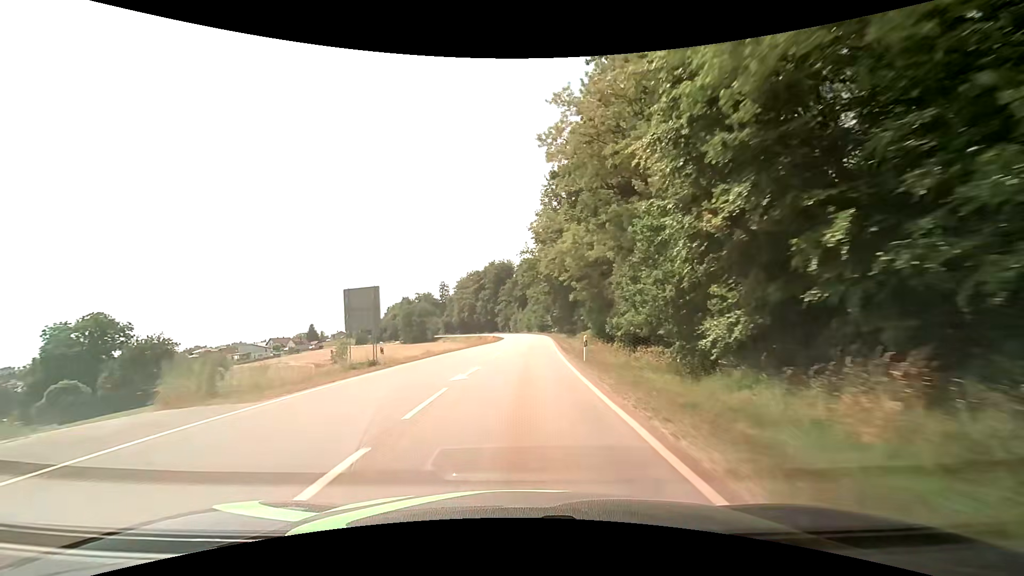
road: secondary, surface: asphalt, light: Day
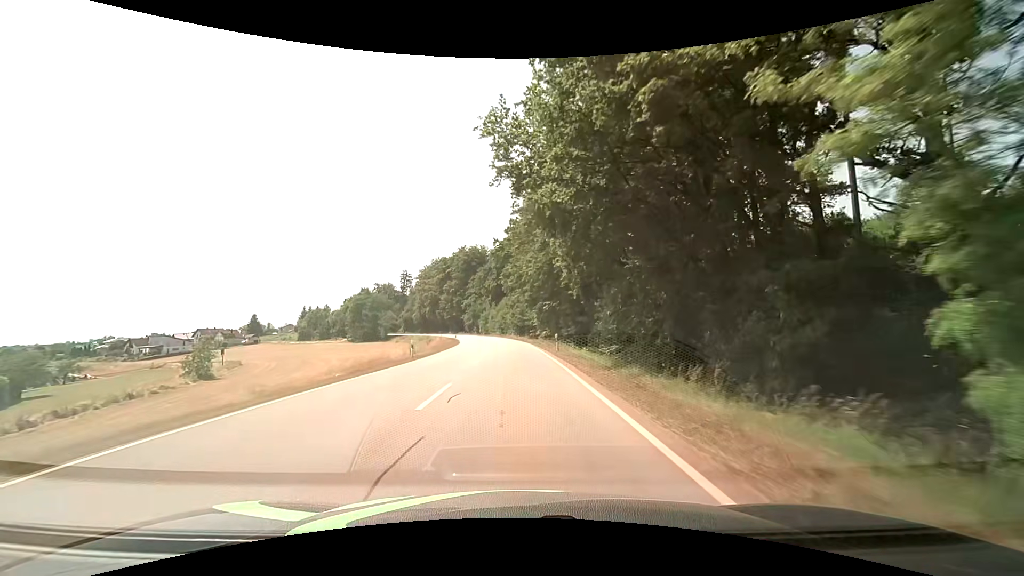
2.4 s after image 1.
(+0.9, +40.8) m; +3°
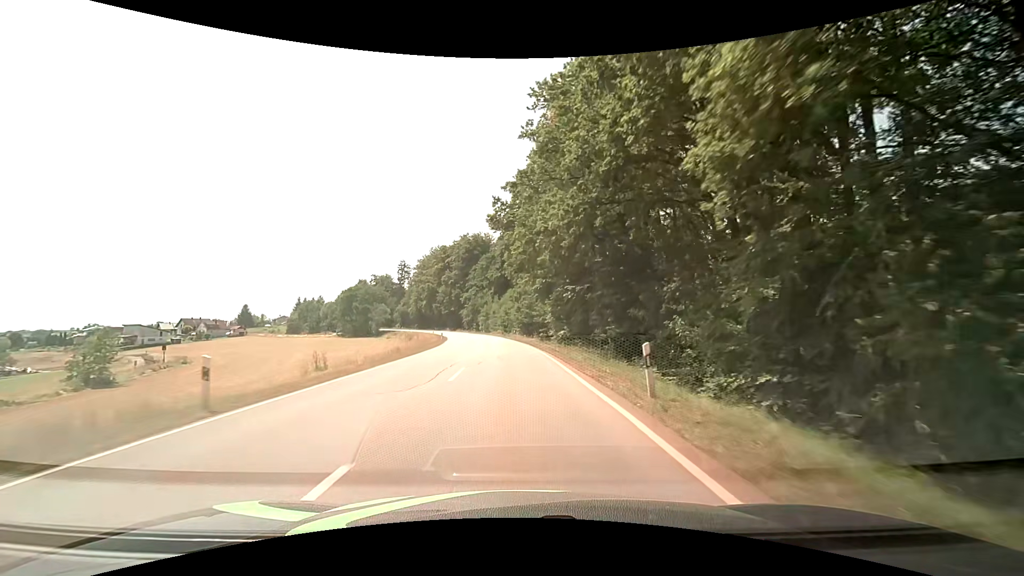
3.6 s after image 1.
(-0.1, +19.5) m; -1°
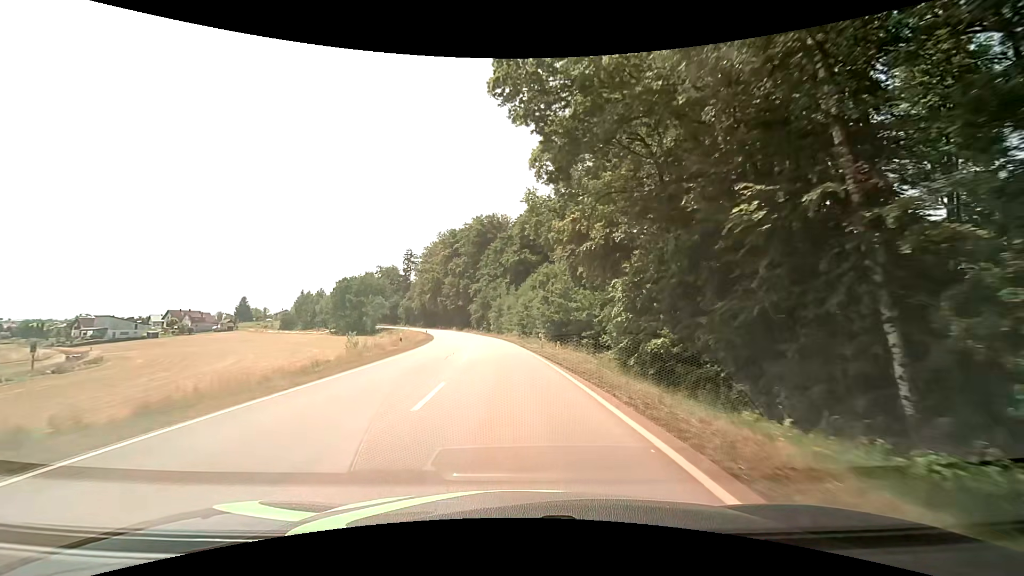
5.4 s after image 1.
(-0.4, +28.5) m; -1°
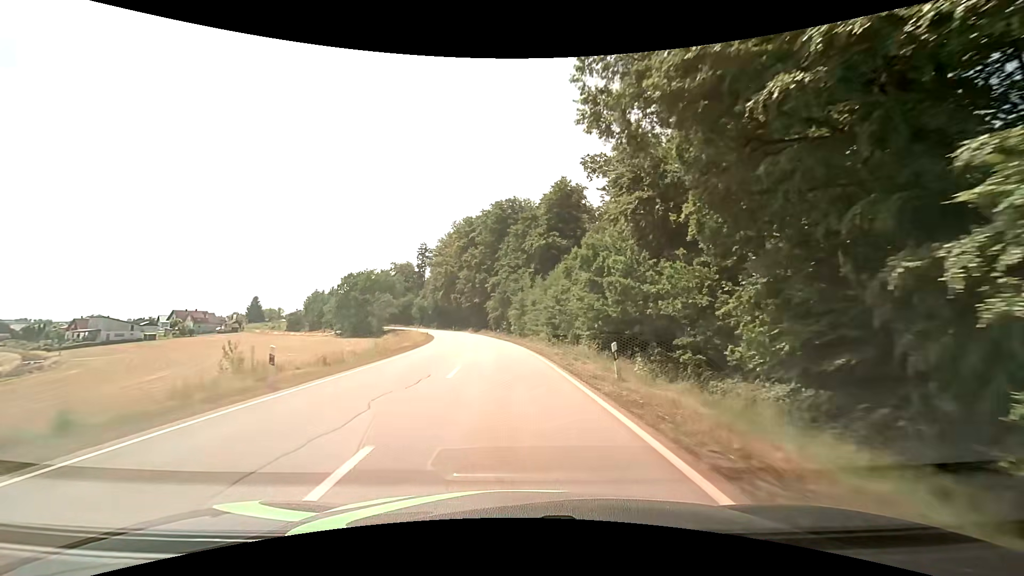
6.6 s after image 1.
(-0.5, +18.6) m; -3°
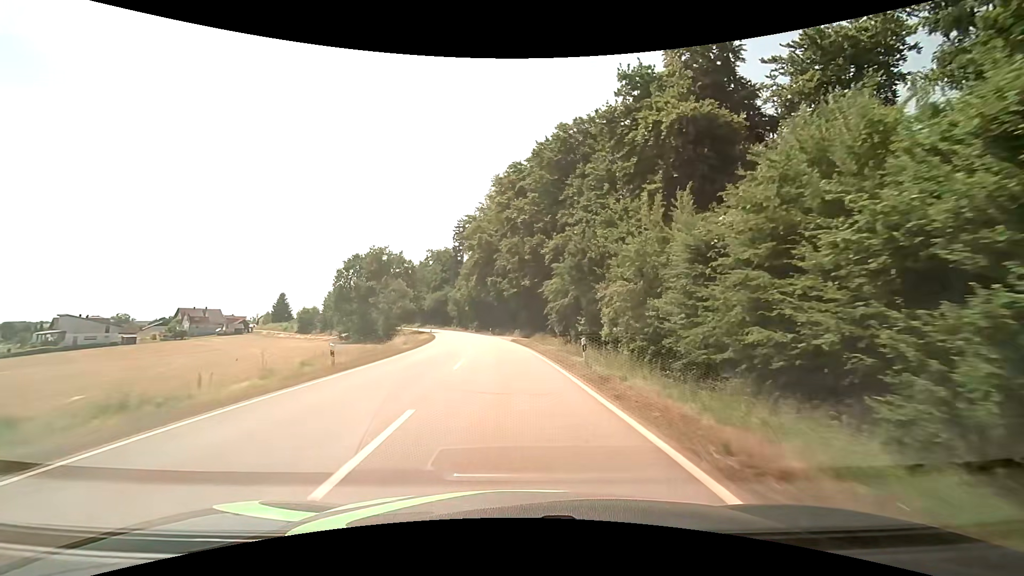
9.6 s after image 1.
(-2.6, +45.3) m; -7°
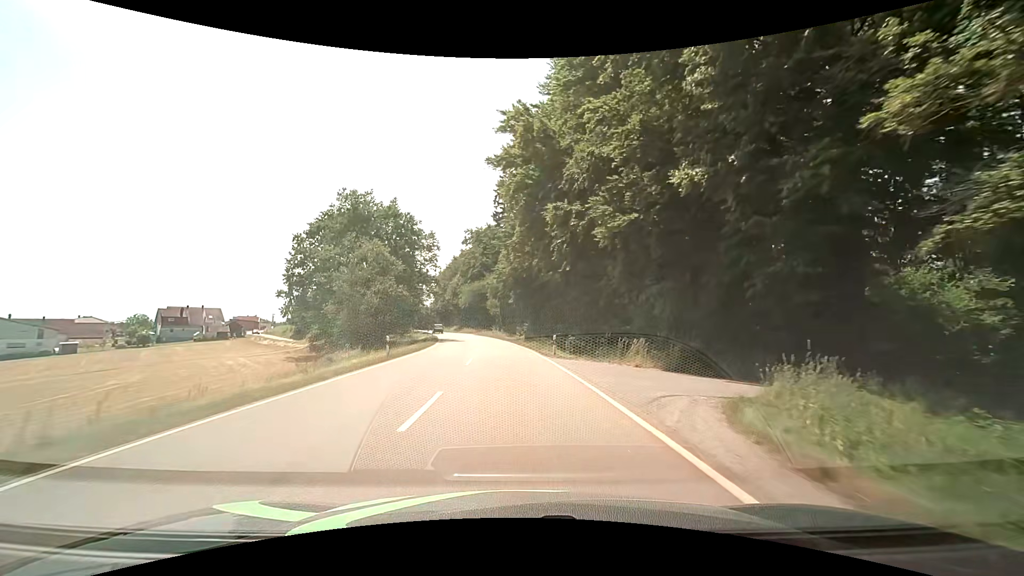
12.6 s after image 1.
(-2.7, +45.4) m; -7°
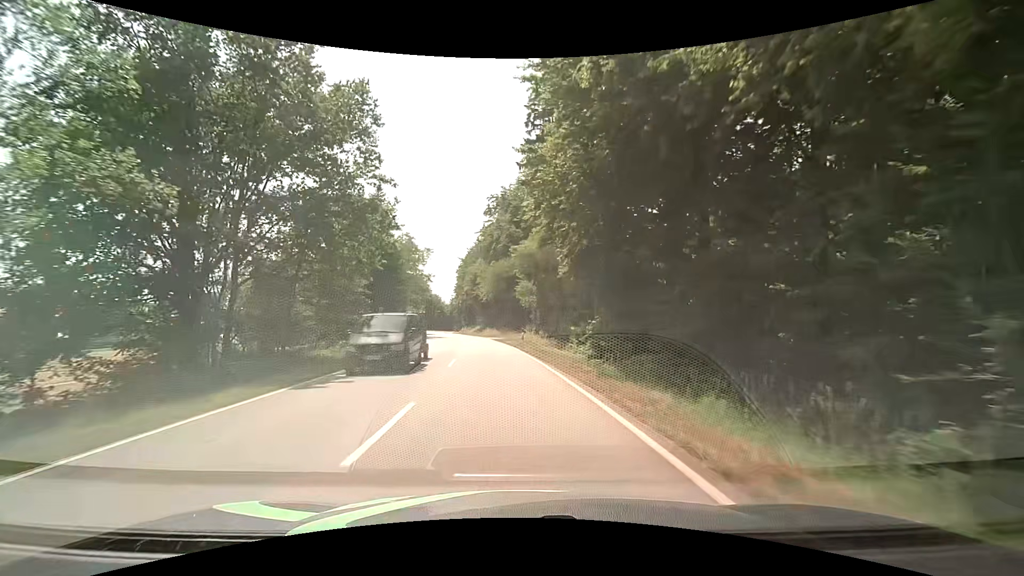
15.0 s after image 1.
(-1.4, +37.5) m; -4°
(0, +10) (-1, +20) (-1, +30) (-2, +40) (-4, +50) (-5, +60) (-7, +70) (-9, +79) (-11, +89) (-13, +99) m
